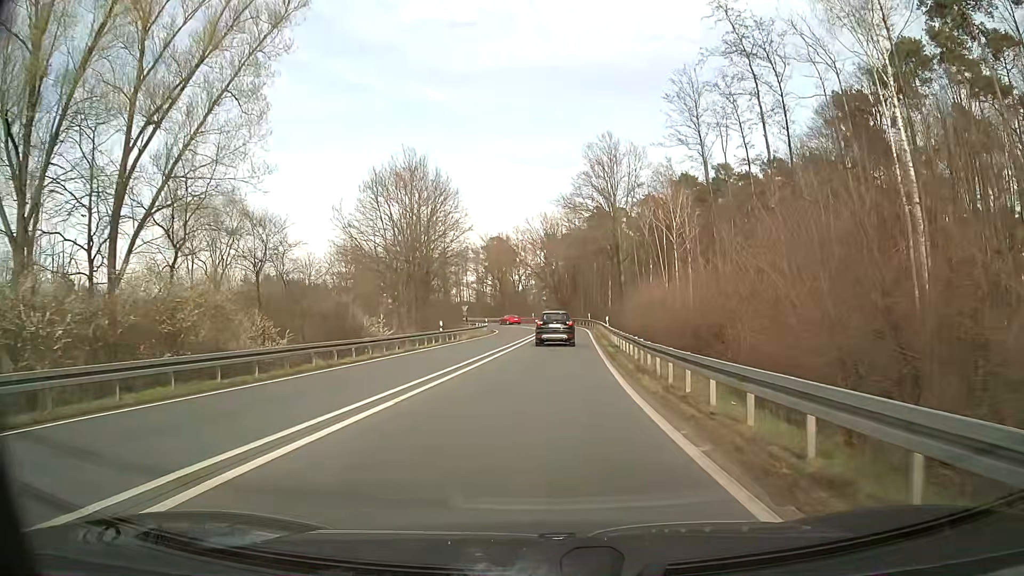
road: trunk_link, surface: asphalt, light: Day
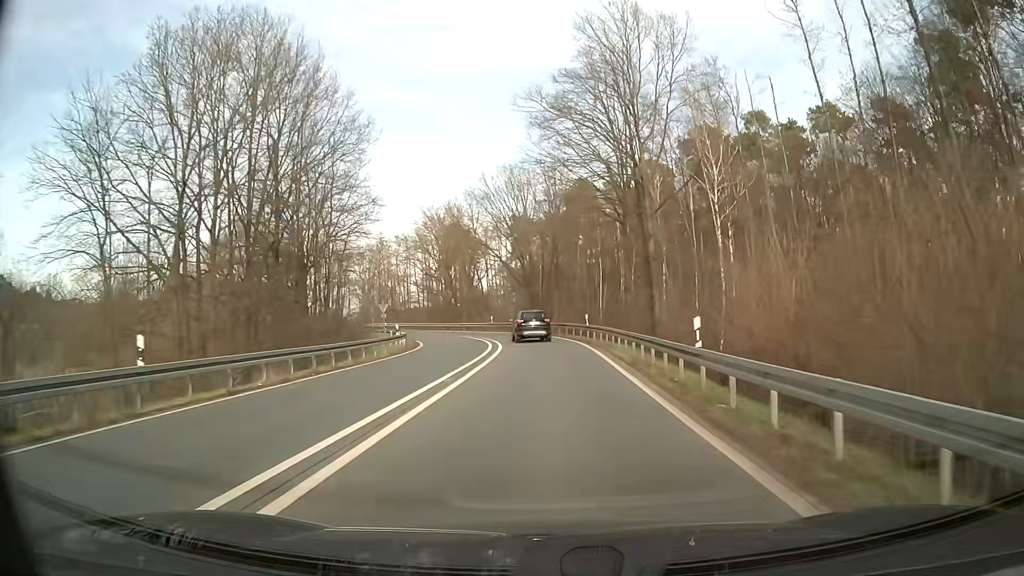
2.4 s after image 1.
(+0.4, +30.5) m; +2°
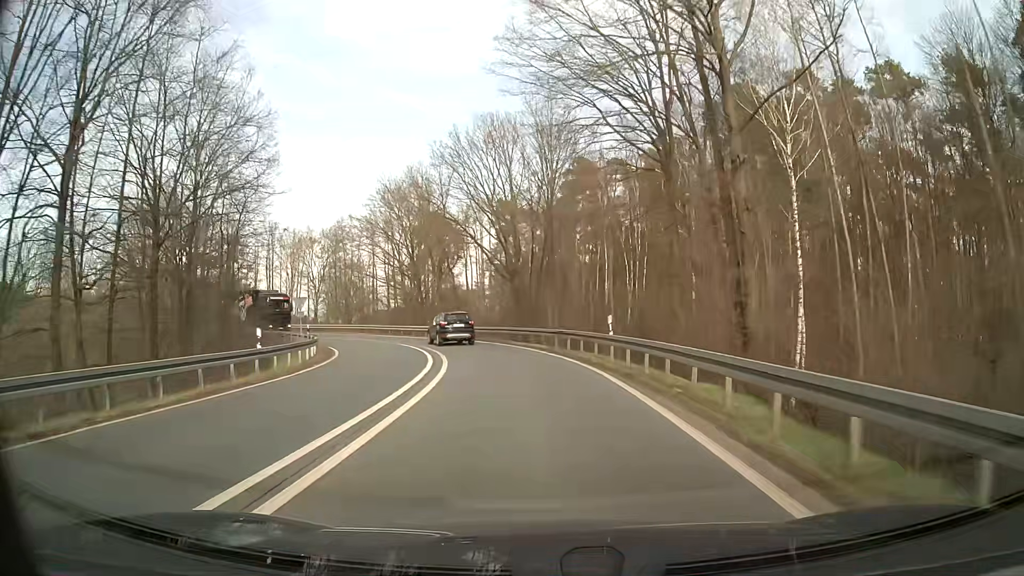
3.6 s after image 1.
(+0.1, +16.9) m; +1°
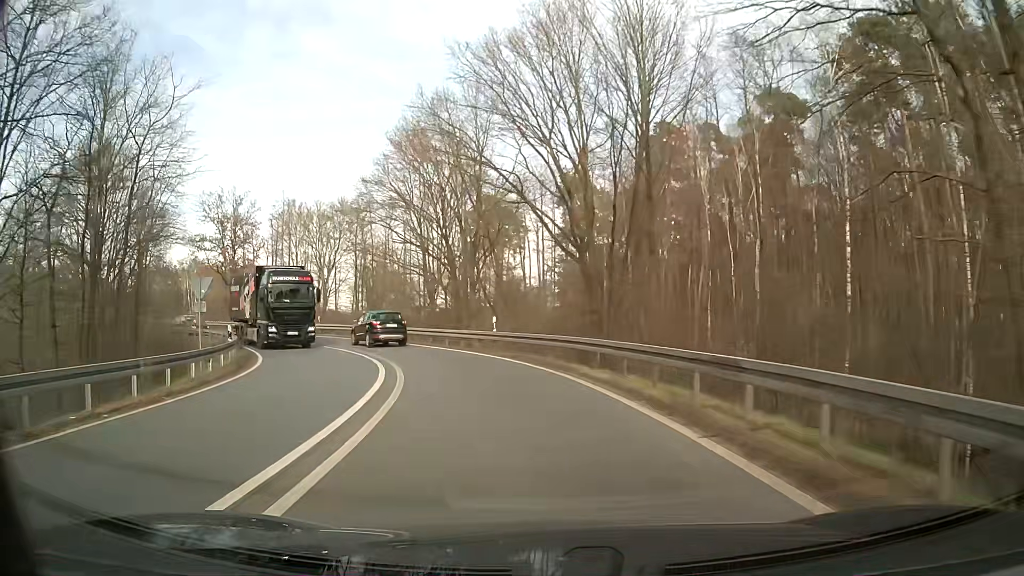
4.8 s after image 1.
(-0.6, +17.2) m; -6°
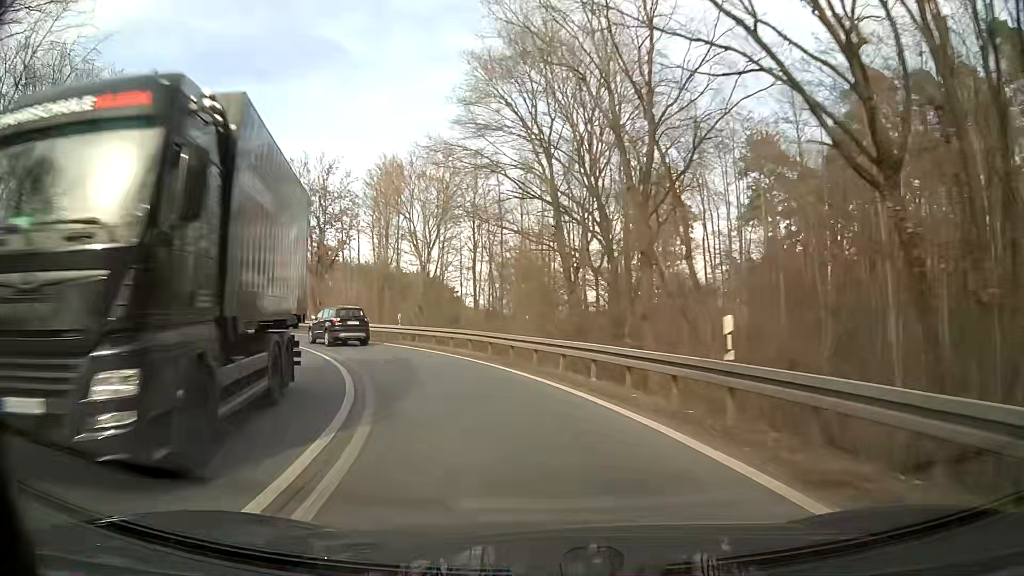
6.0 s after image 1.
(-1.9, +17.2) m; -13°
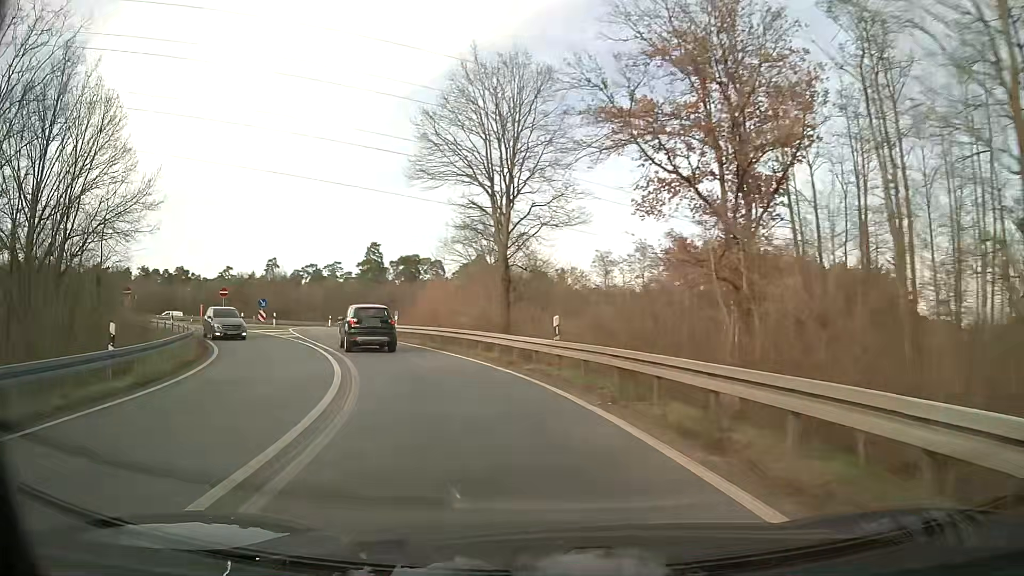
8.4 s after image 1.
(-10.5, +32.7) m; -36°
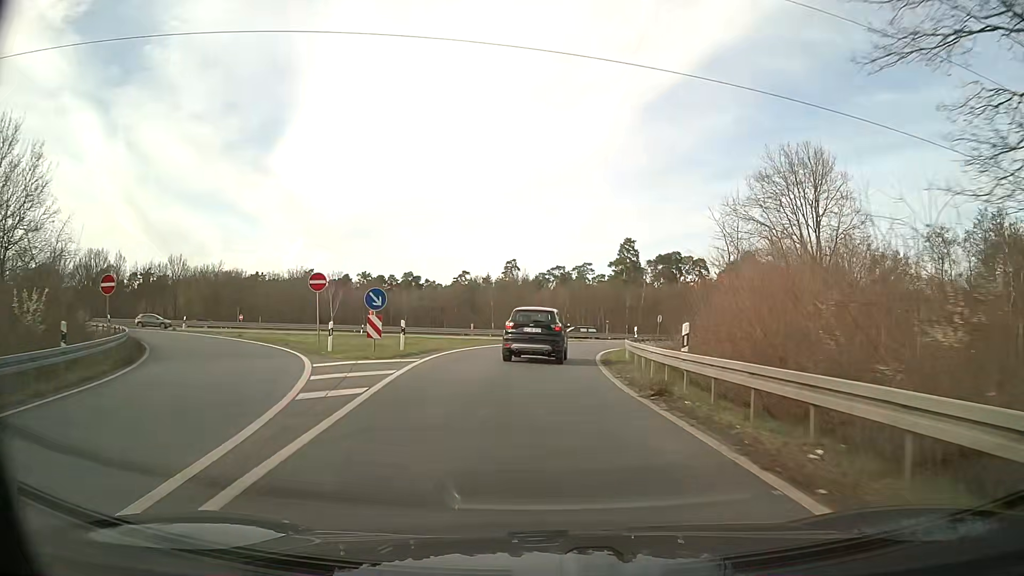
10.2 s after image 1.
(-5.7, +25.5) m; -22°
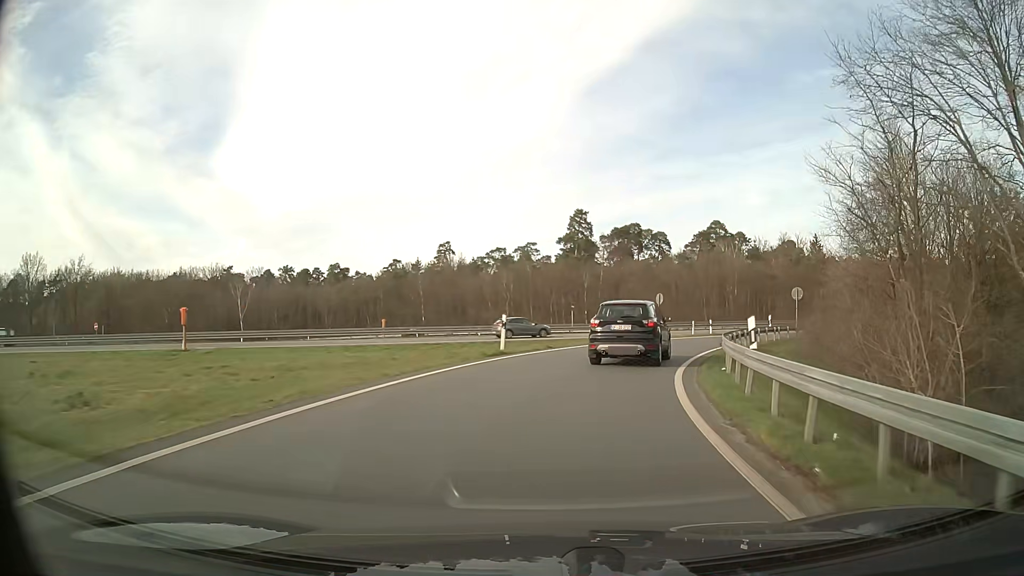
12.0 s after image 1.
(+0.4, +25.6) m; +5°
(0, +10) (+2, +20) (+5, +29) (+10, +38) (+17, +46) (+24, +52) (+33, +58) (+41, +62) (+51, +66) (+60, +70) m
